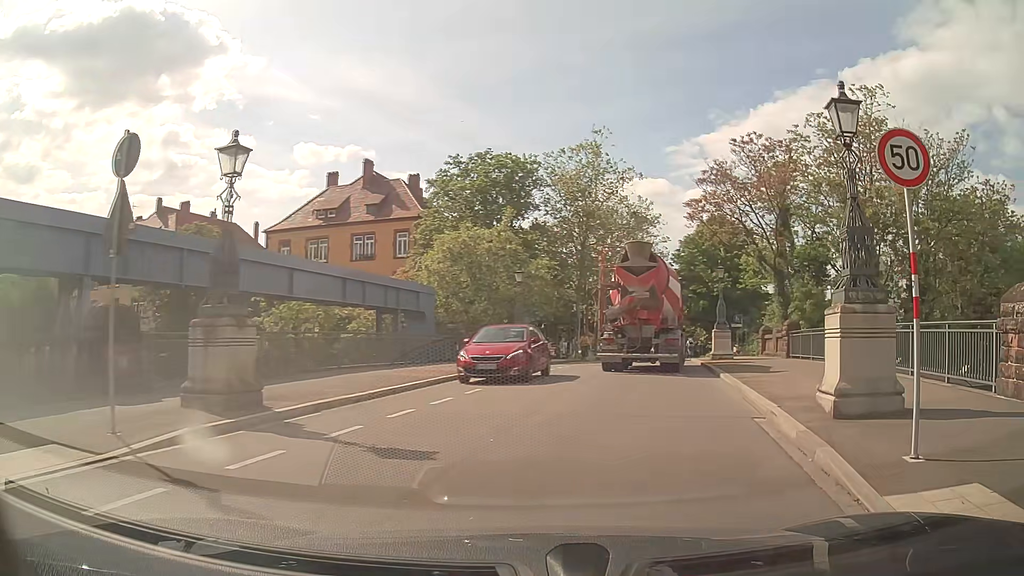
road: tertiary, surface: asphalt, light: Day
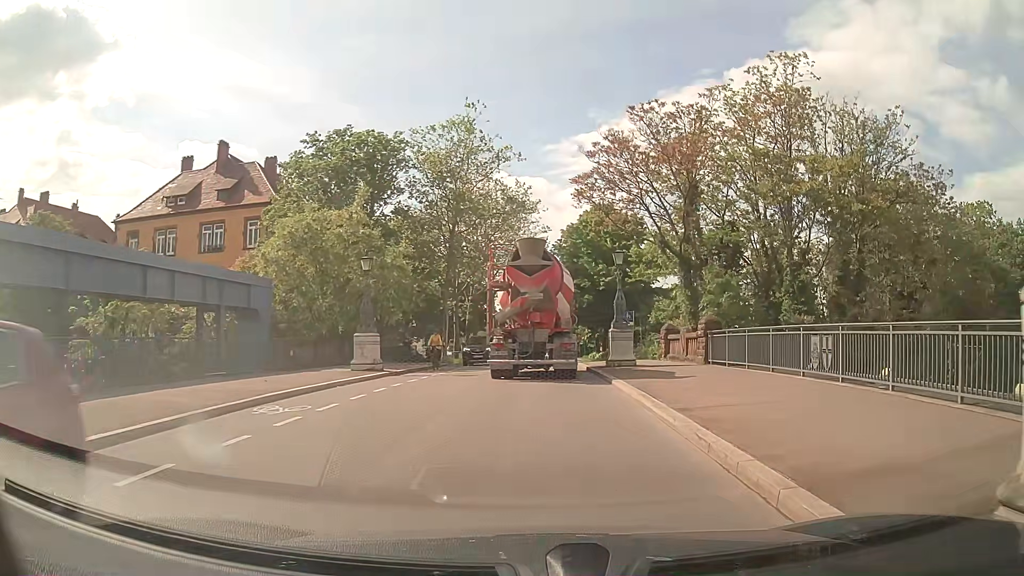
(+0.7, +6.3) m; +9°
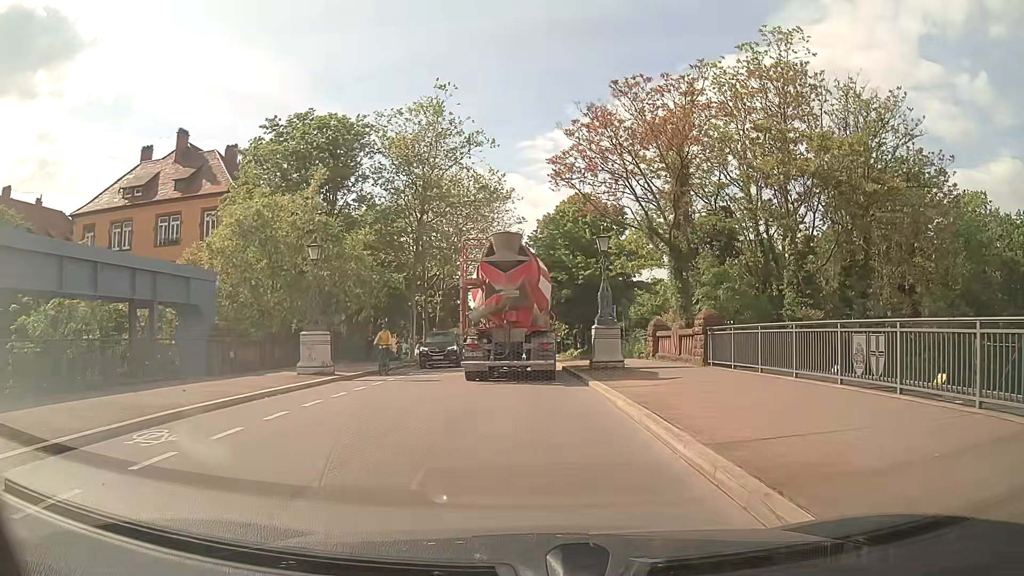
(+0.1, +3.3) m; +2°
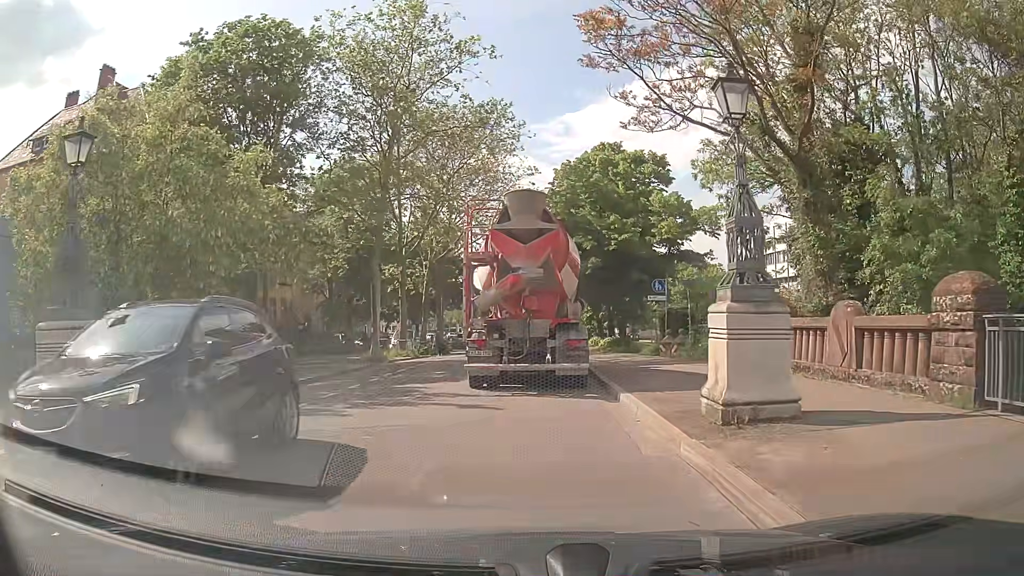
(+0.1, +13.2) m; 0°
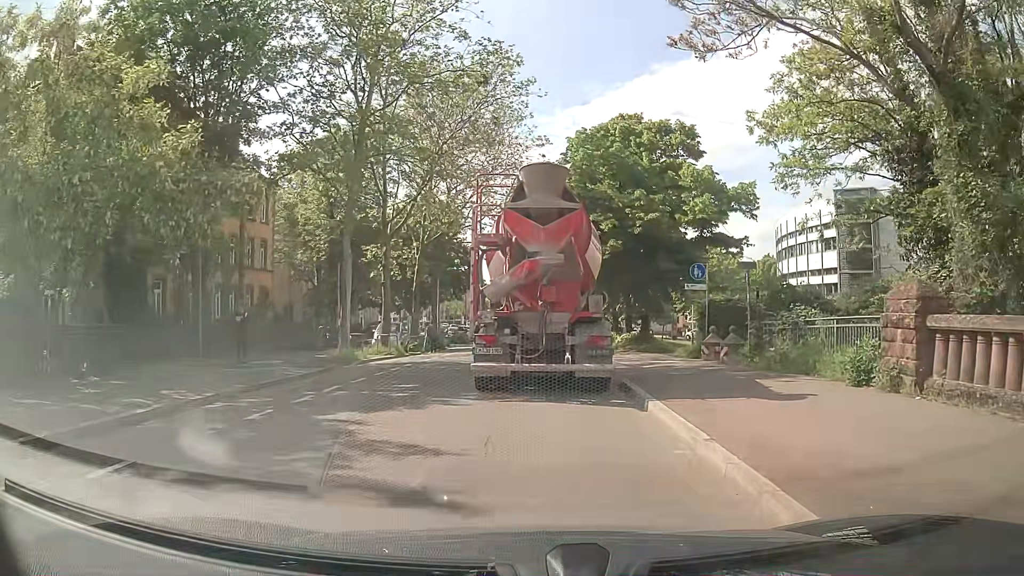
(-0.1, +6.0) m; 0°
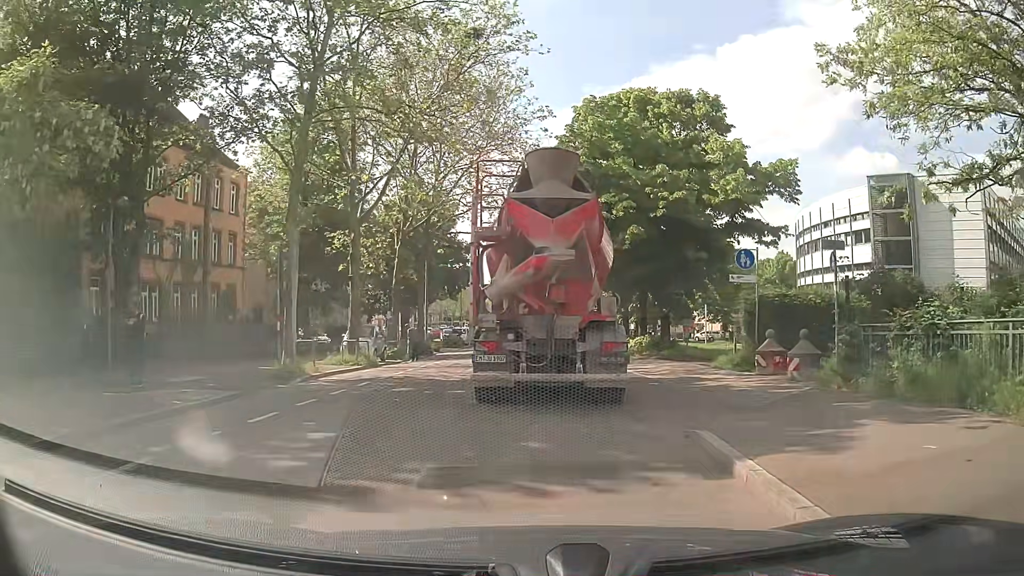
(0.0, +5.6) m; +1°
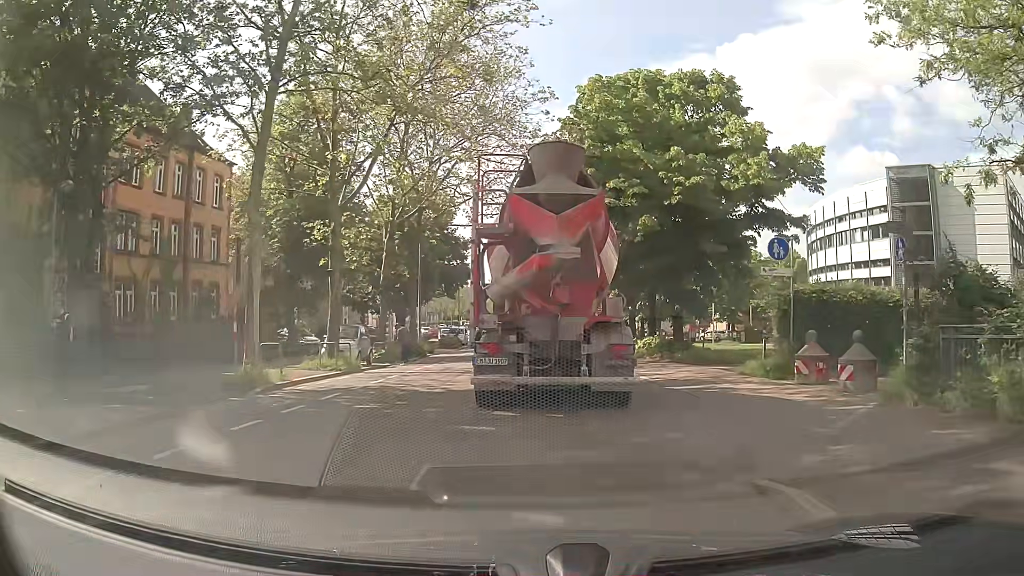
(-0.1, +2.7) m; -1°
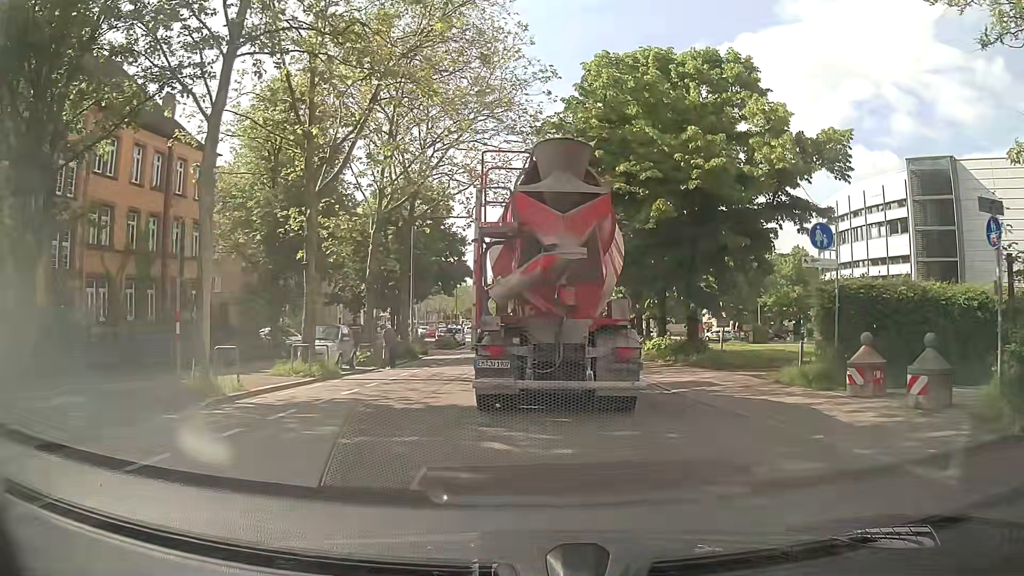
(0.0, +2.6) m; -1°
(0, +10) (0, +20) (0, +30) (+1, +40) (+1, +50) (+1, +60) (0, +70) (-2, +80) (-4, +90) (-6, +99) m
